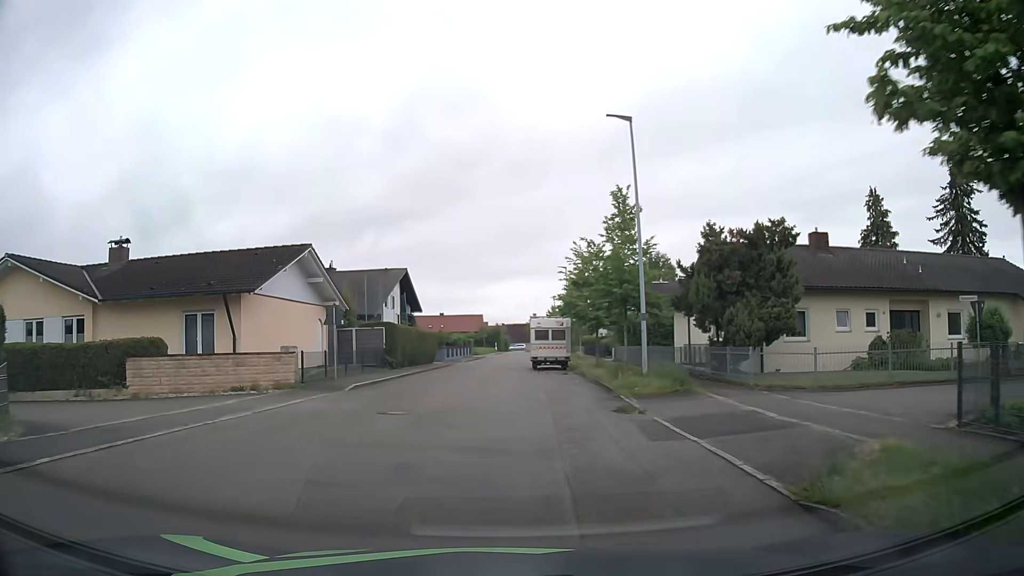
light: Day
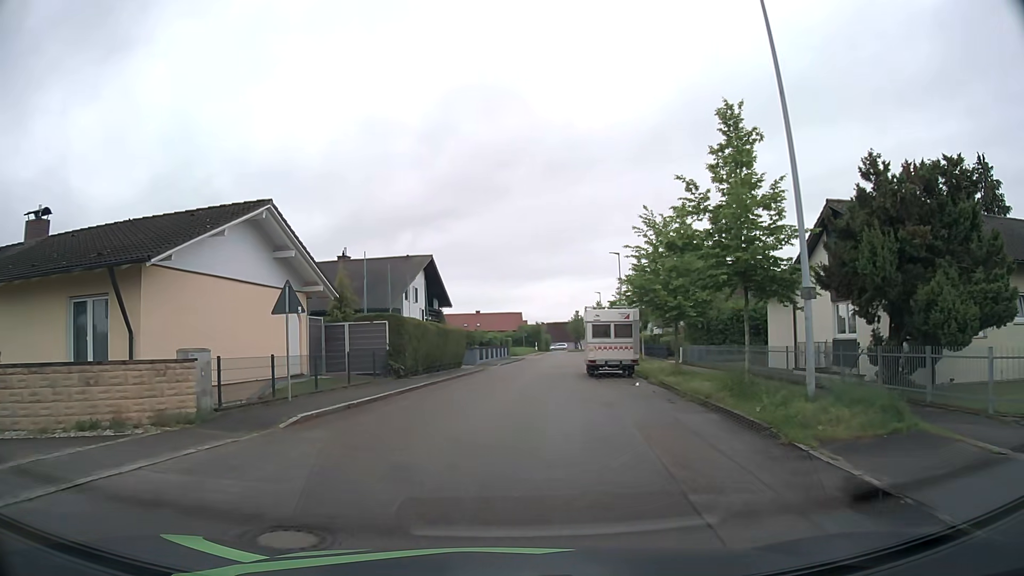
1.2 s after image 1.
(-0.4, +8.9) m; -4°
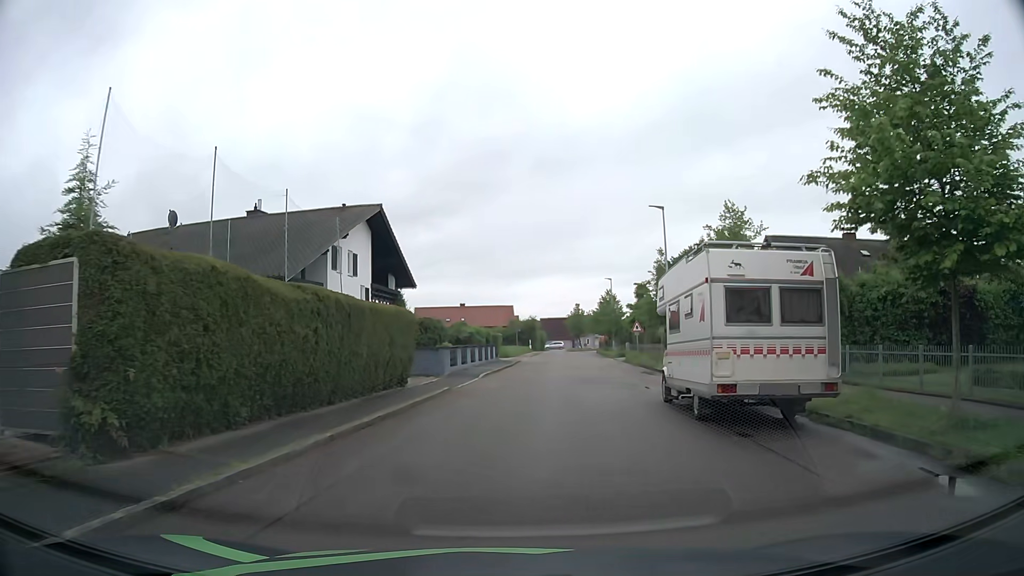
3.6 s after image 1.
(+0.1, +17.4) m; +1°
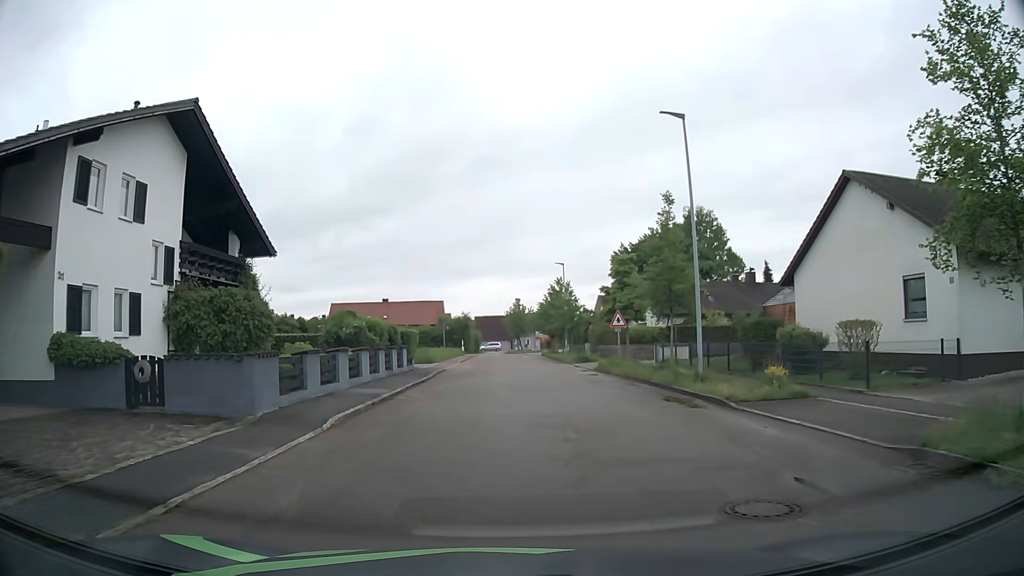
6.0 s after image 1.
(+0.7, +14.9) m; +5°
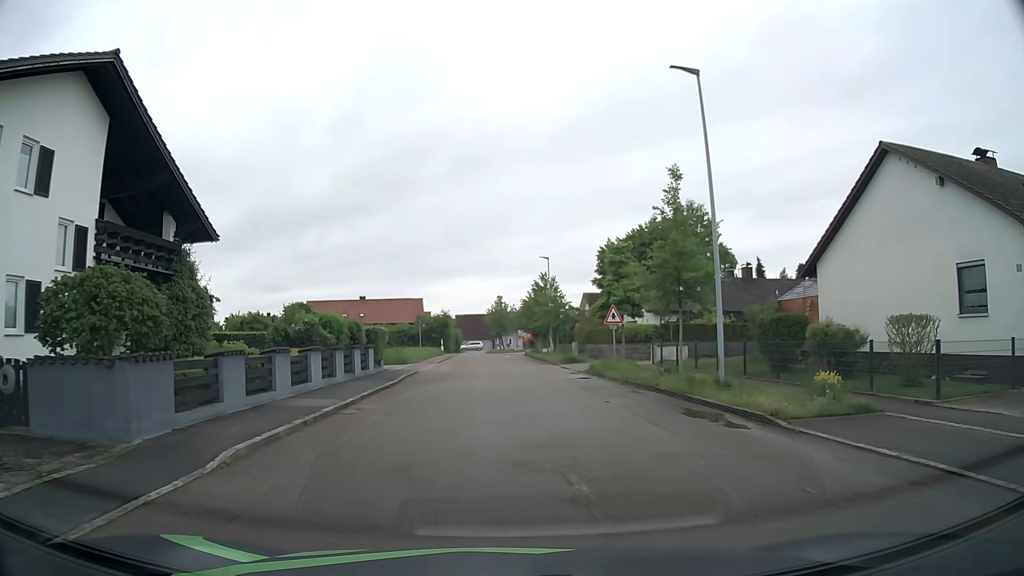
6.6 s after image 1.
(0.0, +3.7) m; +2°
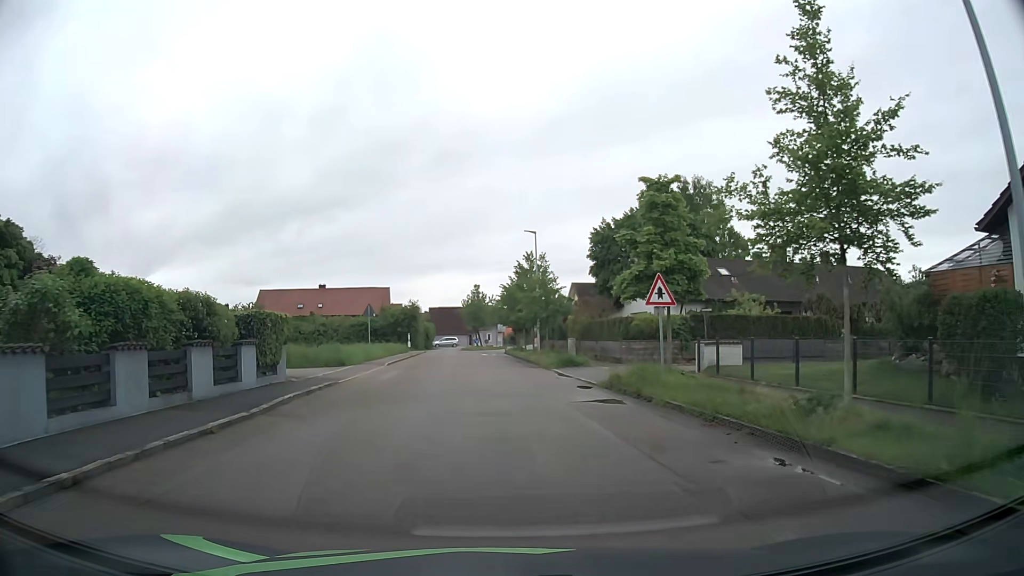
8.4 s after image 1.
(+0.2, +11.4) m; +1°
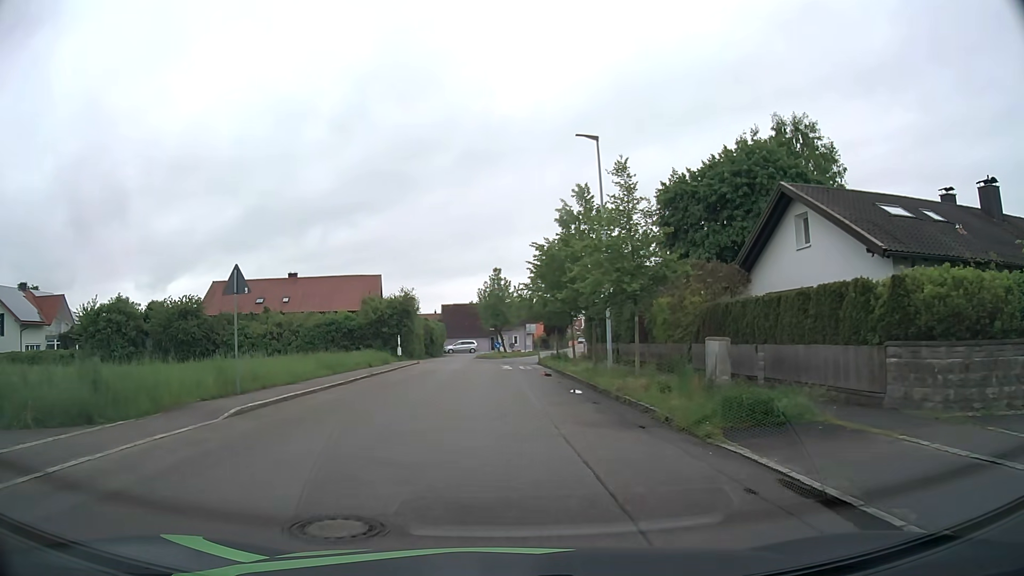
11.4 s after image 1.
(-0.2, +21.7) m; -1°
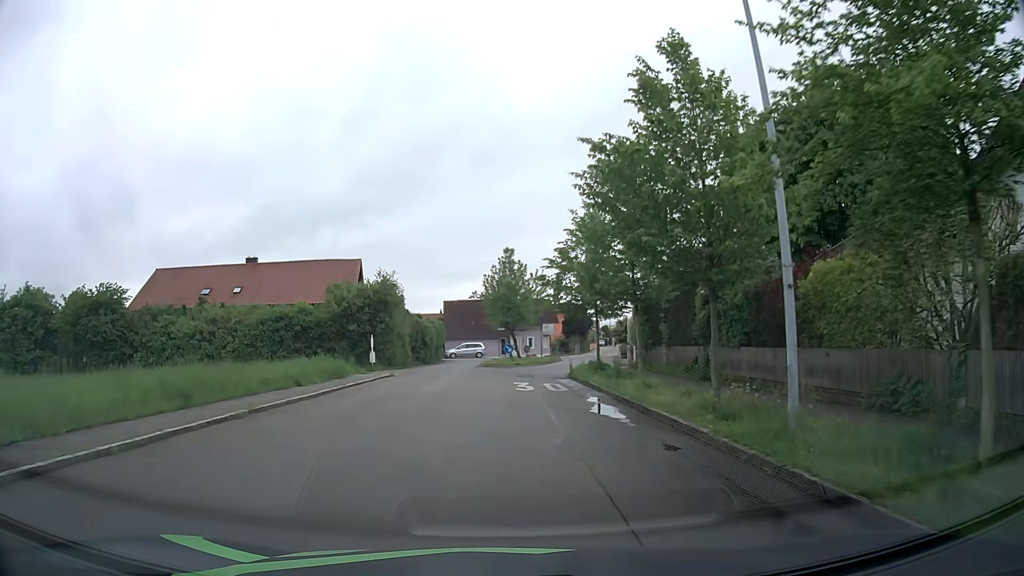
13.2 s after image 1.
(-0.3, +13.7) m; -2°
(0, +10) (0, +20) (+1, +30) (+3, +40) (+5, +50) (+7, +59) (+9, +69) (+10, +79) (+12, +89) (+14, +99) m
